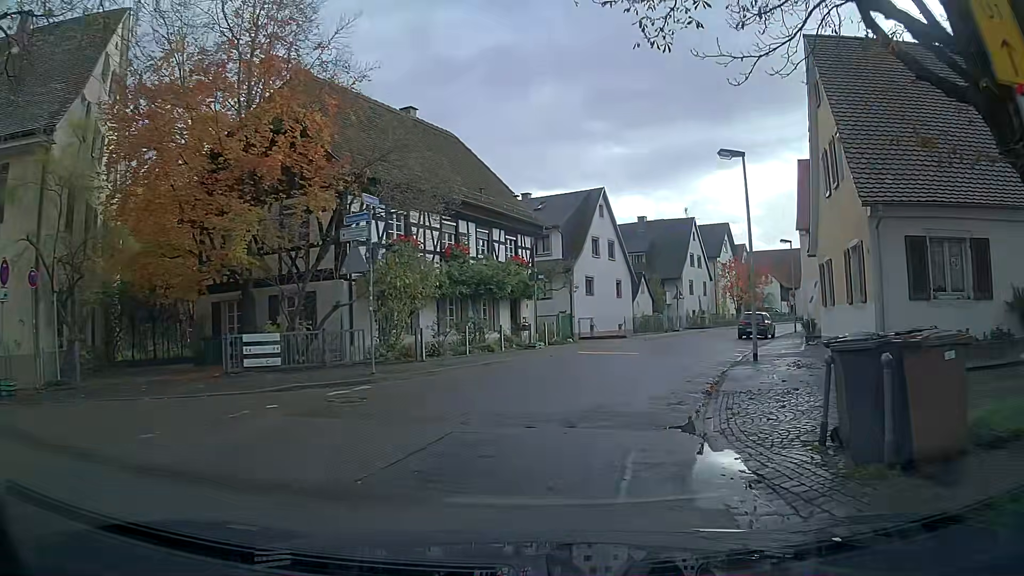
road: tertiary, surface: asphalt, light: Day
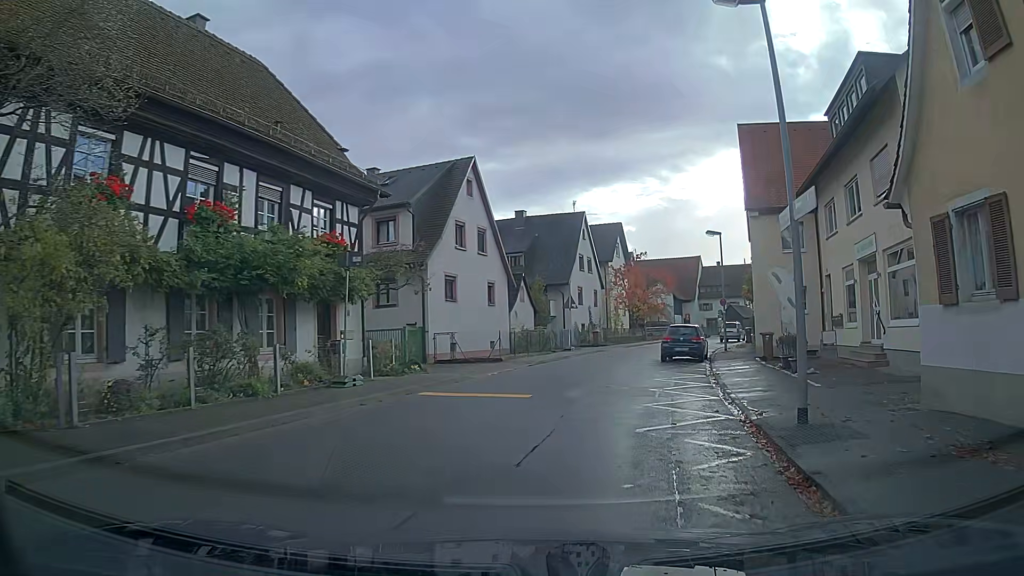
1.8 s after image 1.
(+1.1, +10.9) m; +11°
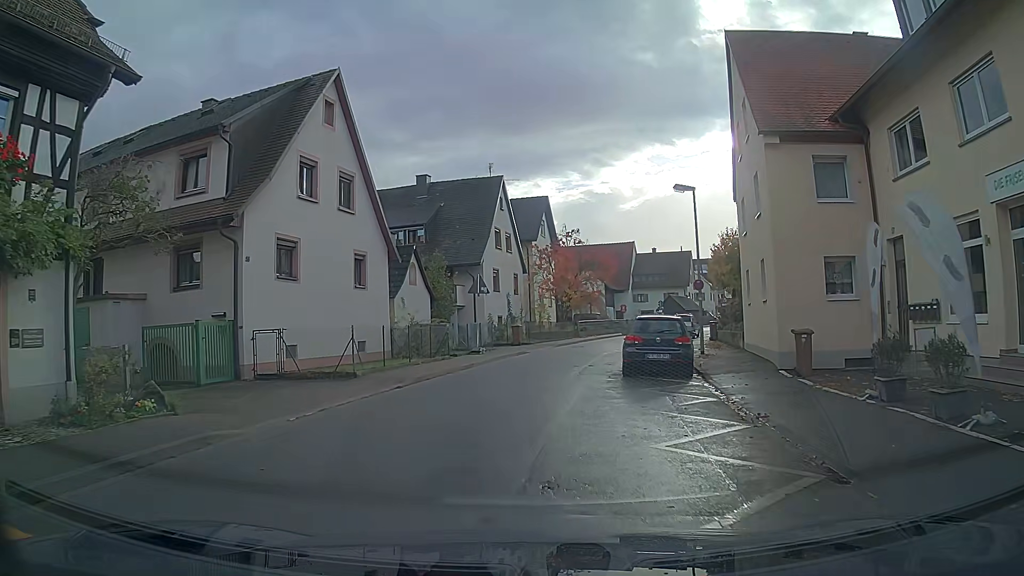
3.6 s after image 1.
(+0.8, +10.5) m; +4°
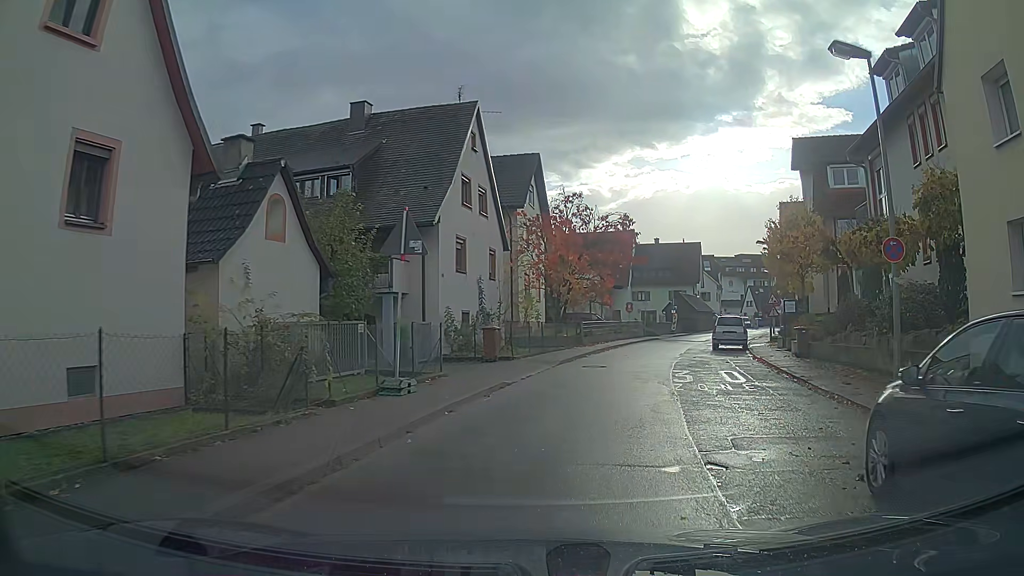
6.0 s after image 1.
(+0.1, +14.1) m; +4°
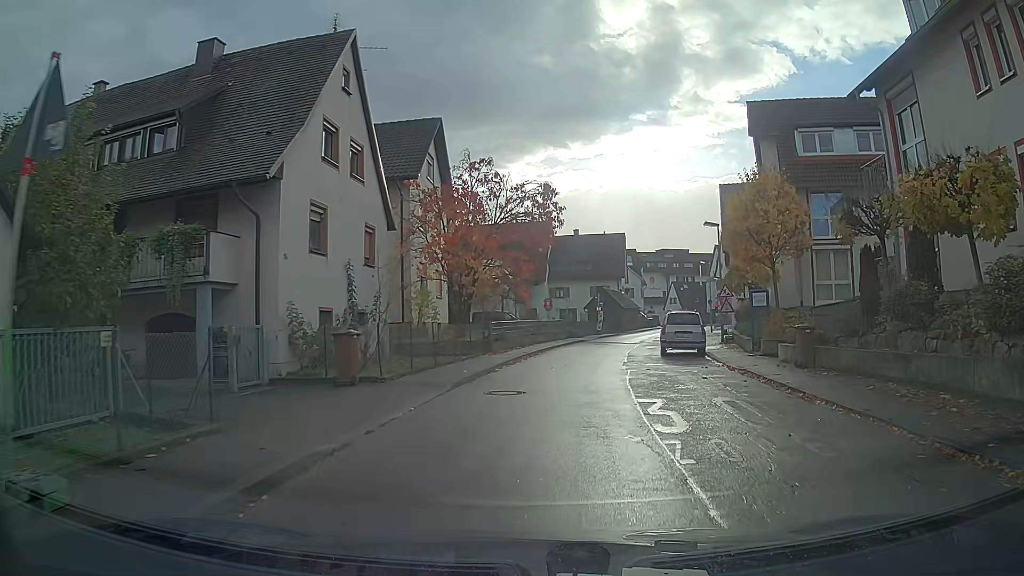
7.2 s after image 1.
(+0.4, +7.3) m; +6°
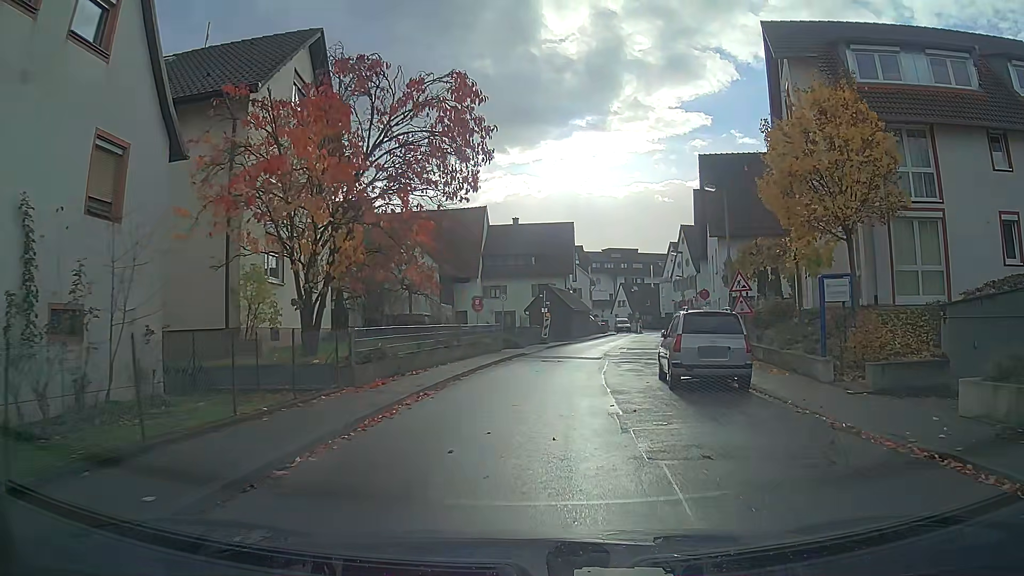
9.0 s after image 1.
(+0.5, +11.4) m; +5°
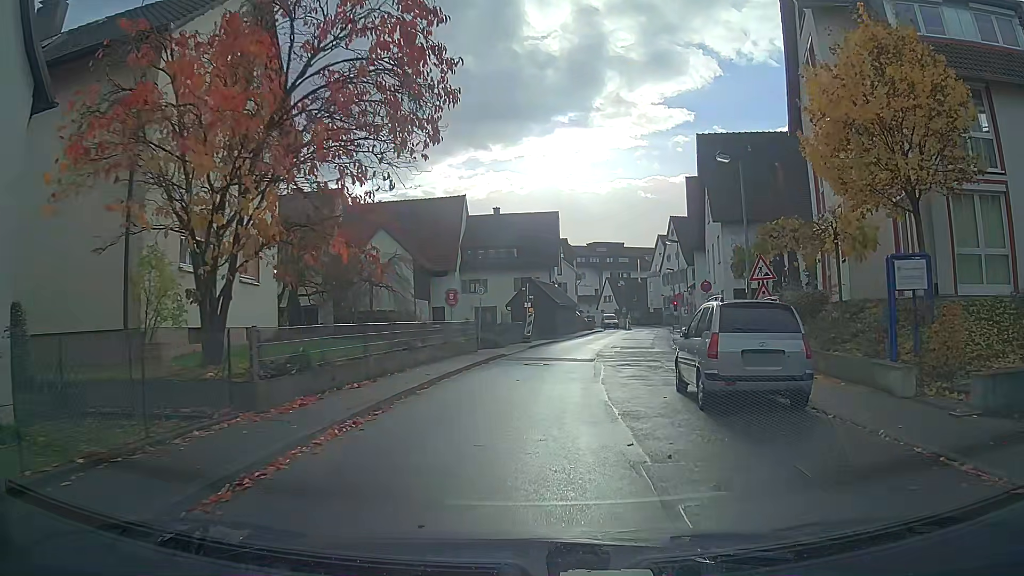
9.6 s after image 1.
(+0.1, +3.9) m; +2°
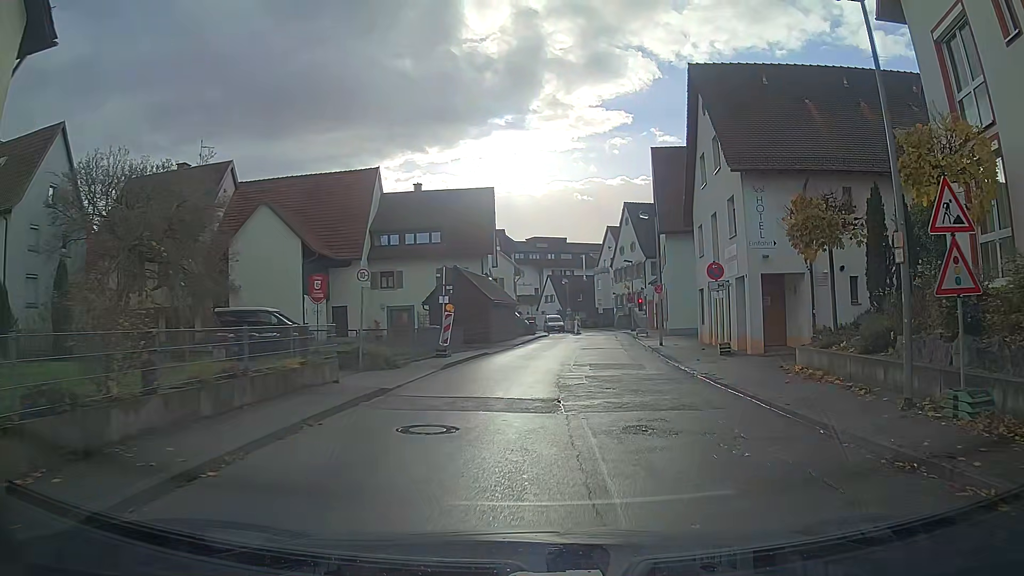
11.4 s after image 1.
(+0.5, +11.4) m; +7°
(+1, +10) (+2, +20) (+3, +30) (+4, +40) (+4, +50) (+4, +60) (+4, +70) (+2, +80) (-1, +89) (-4, +99) m
